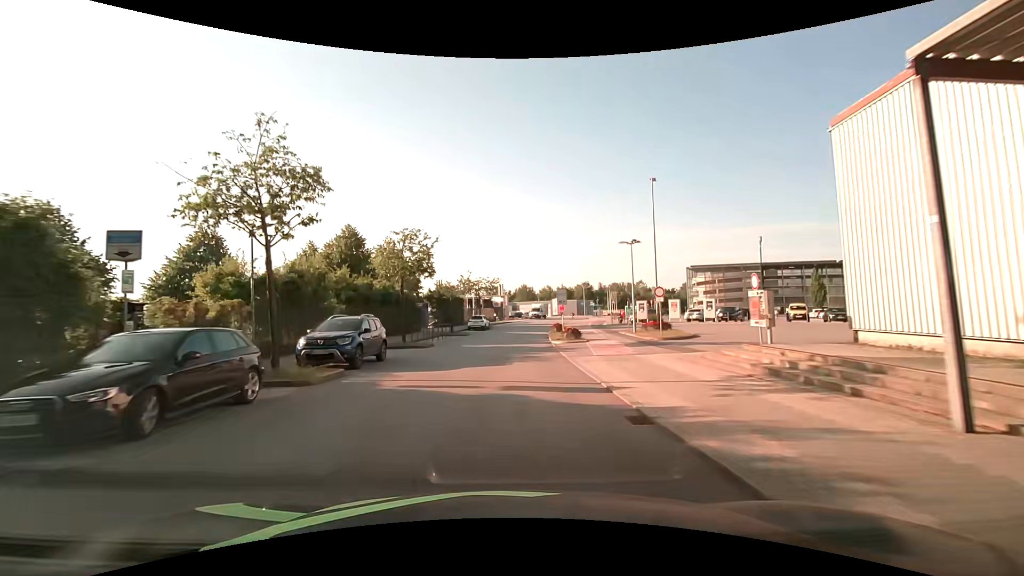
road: residential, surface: asphalt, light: Day
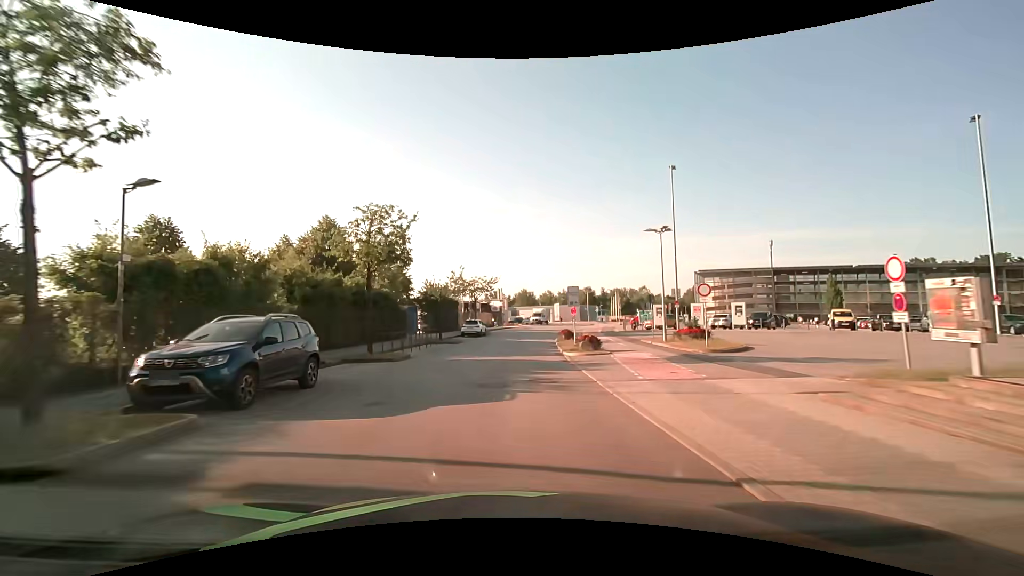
(0.0, +6.5) m; 0°
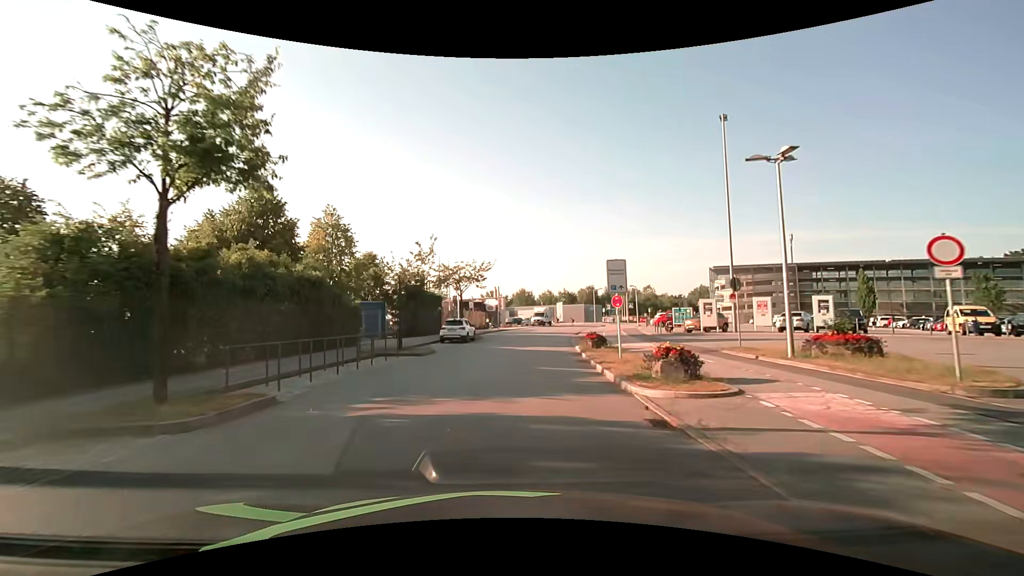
(0.0, +12.1) m; +1°
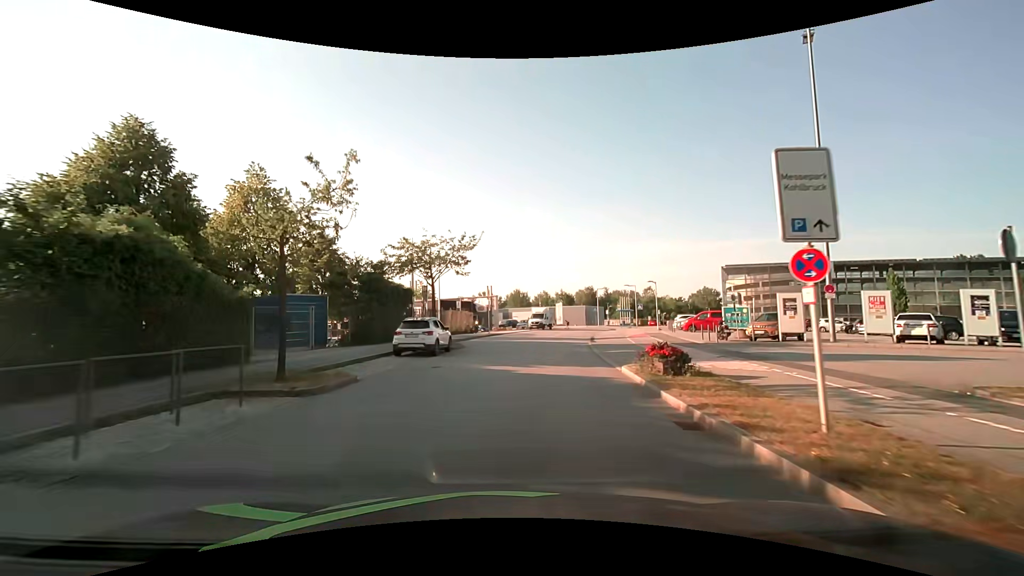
(0.0, +11.1) m; 0°
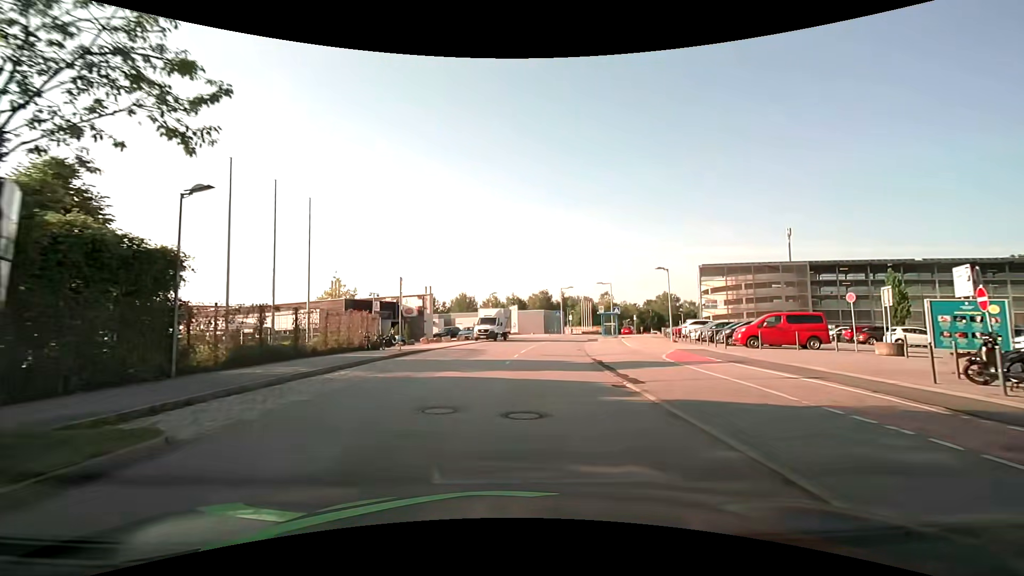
(+0.9, +19.4) m; +6°
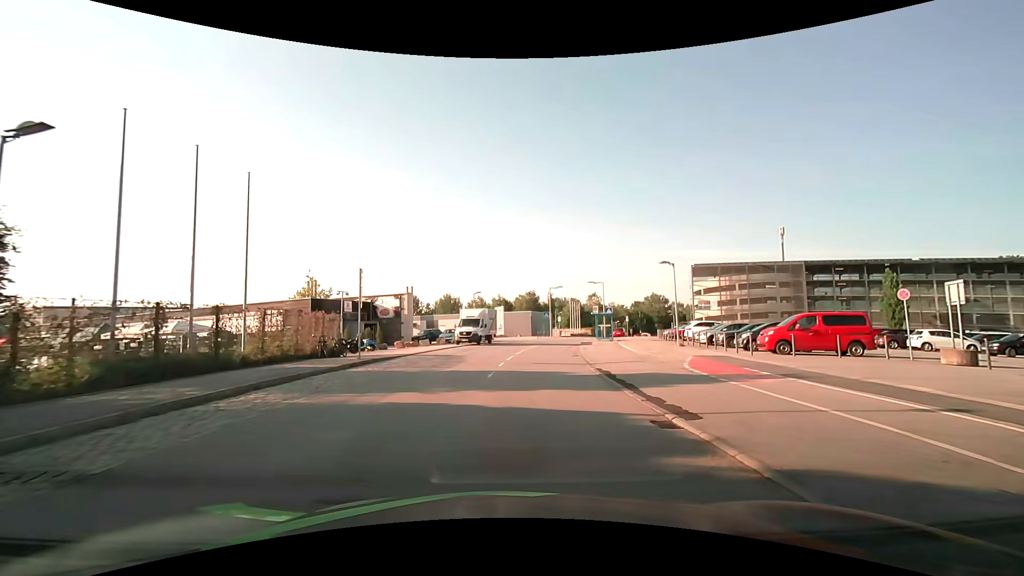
(+0.1, +4.3) m; +2°
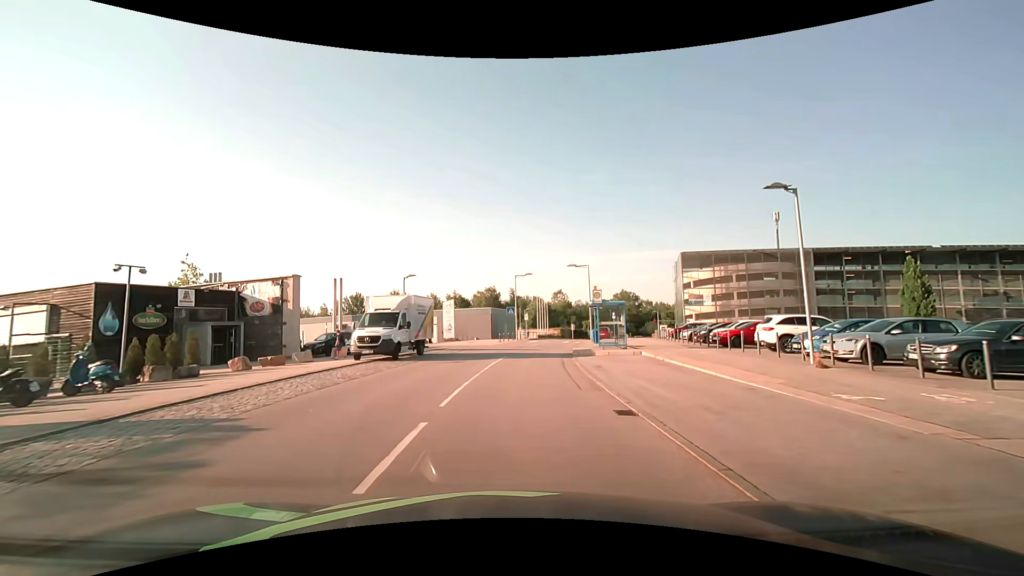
(+0.7, +17.4) m; +4°
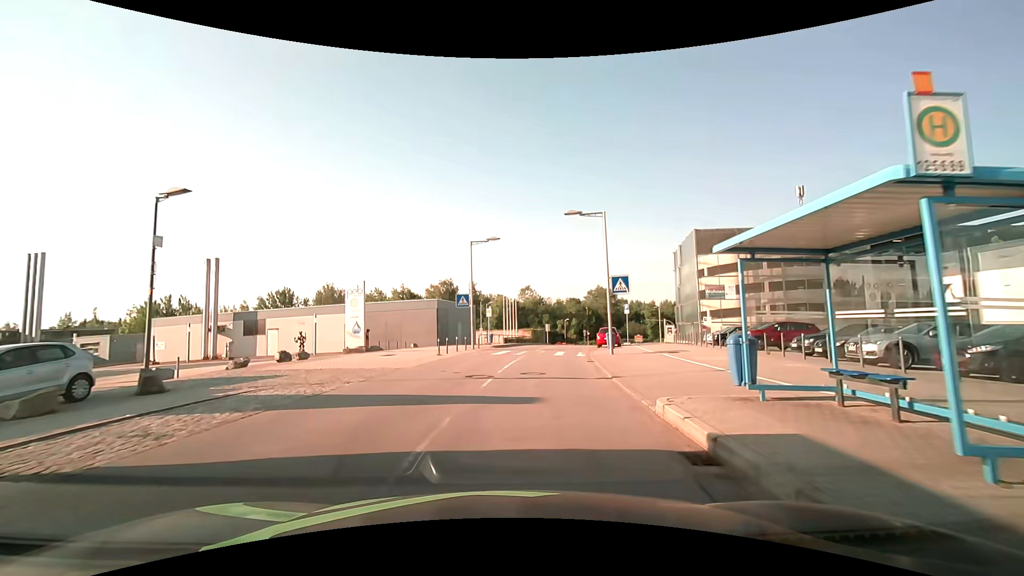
(+0.8, +21.8) m; +4°
